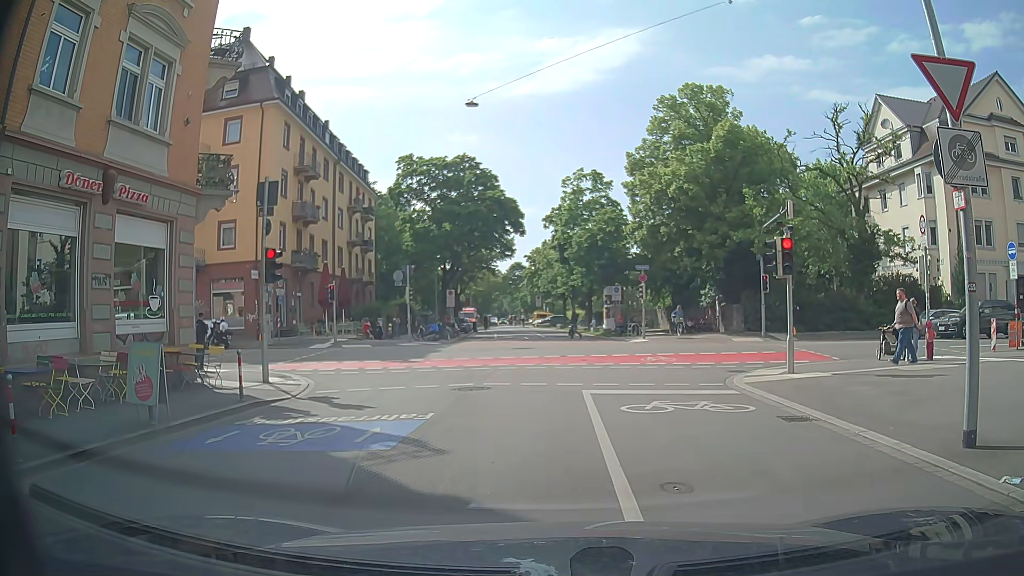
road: residential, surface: asphalt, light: Day
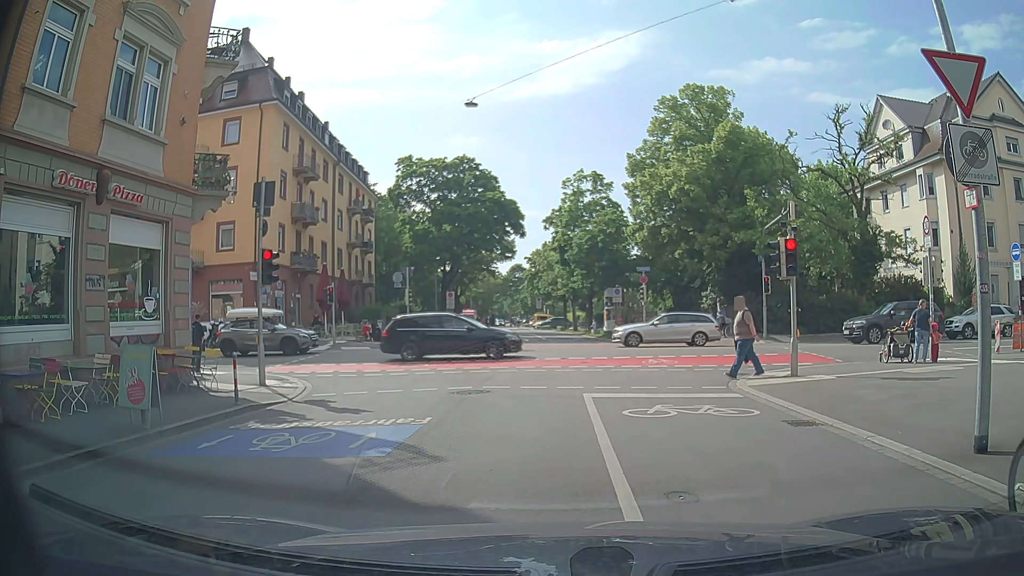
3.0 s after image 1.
(0.0, +0.3) m; 0°
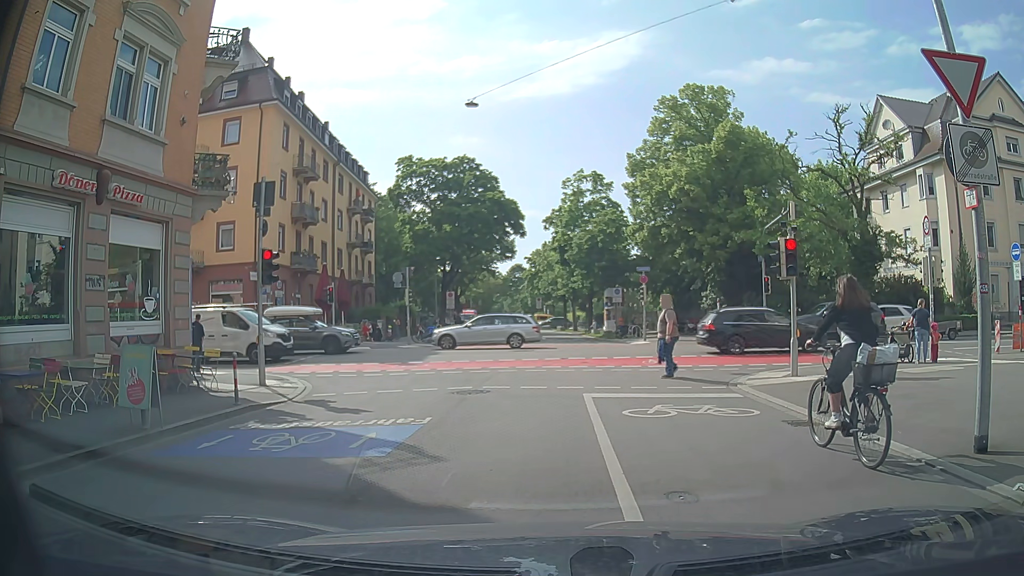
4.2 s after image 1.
(0.0, 0.0) m; 0°
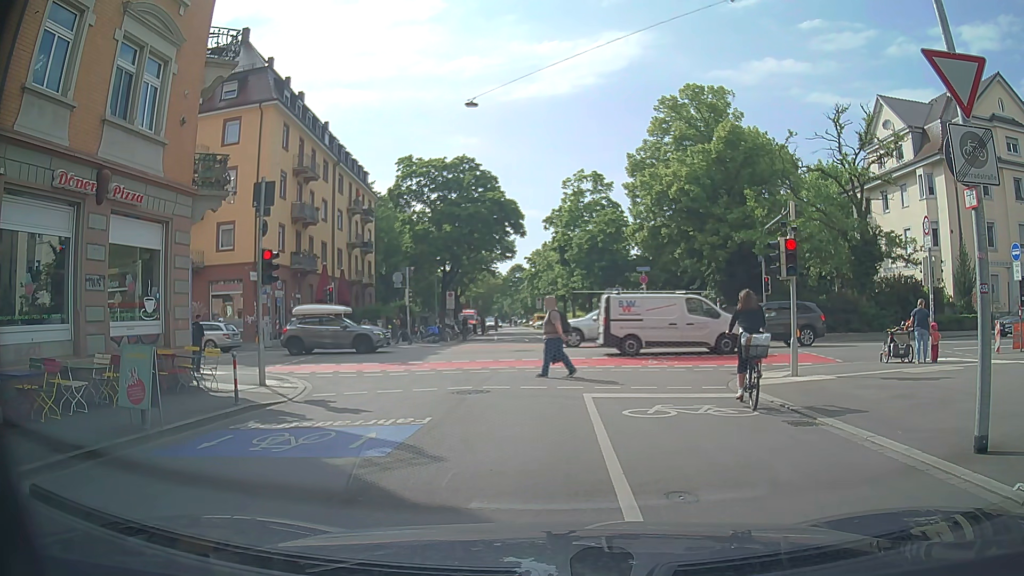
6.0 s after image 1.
(0.0, 0.0) m; 0°
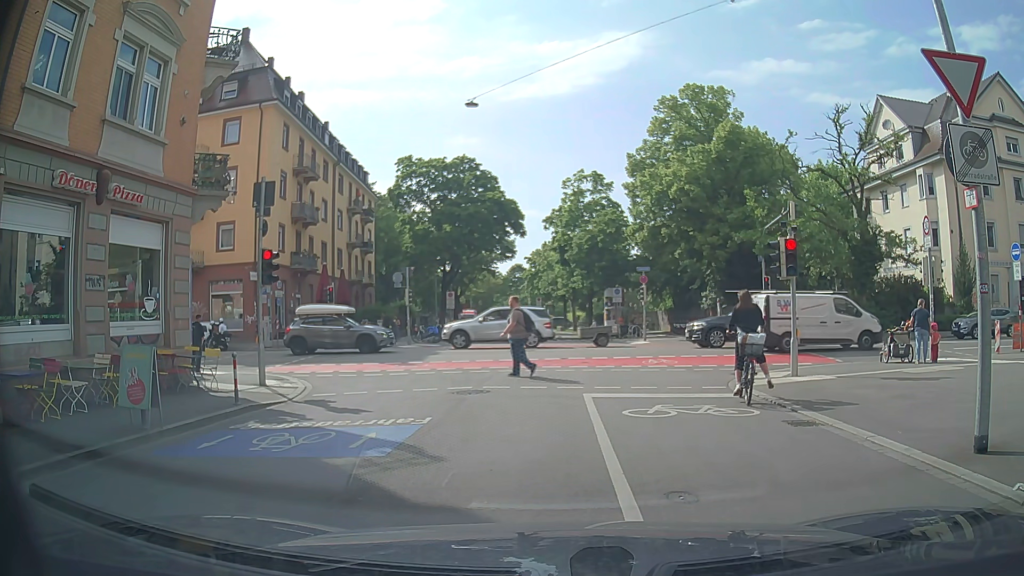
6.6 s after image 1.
(0.0, 0.0) m; 0°
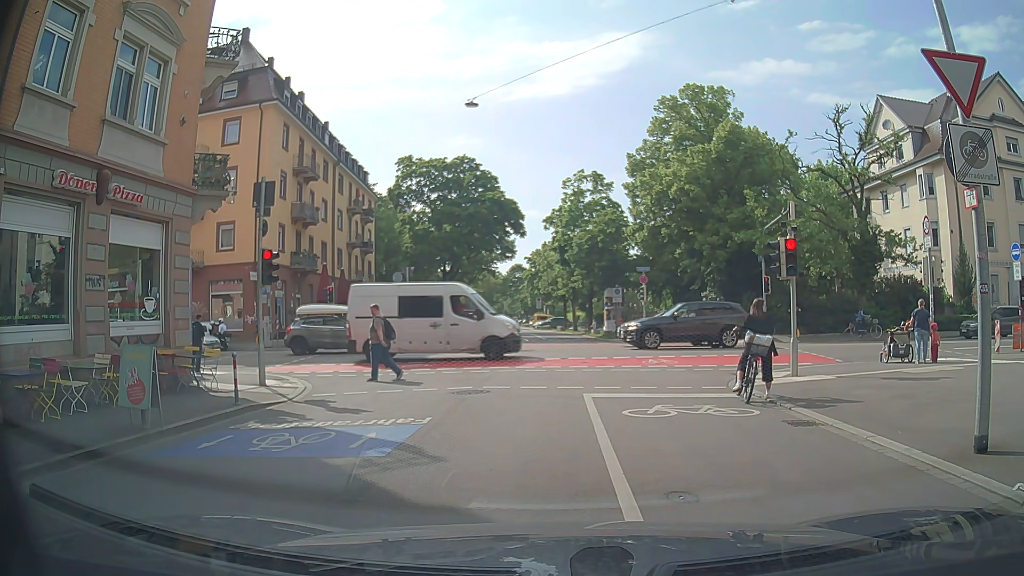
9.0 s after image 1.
(0.0, 0.0) m; 0°
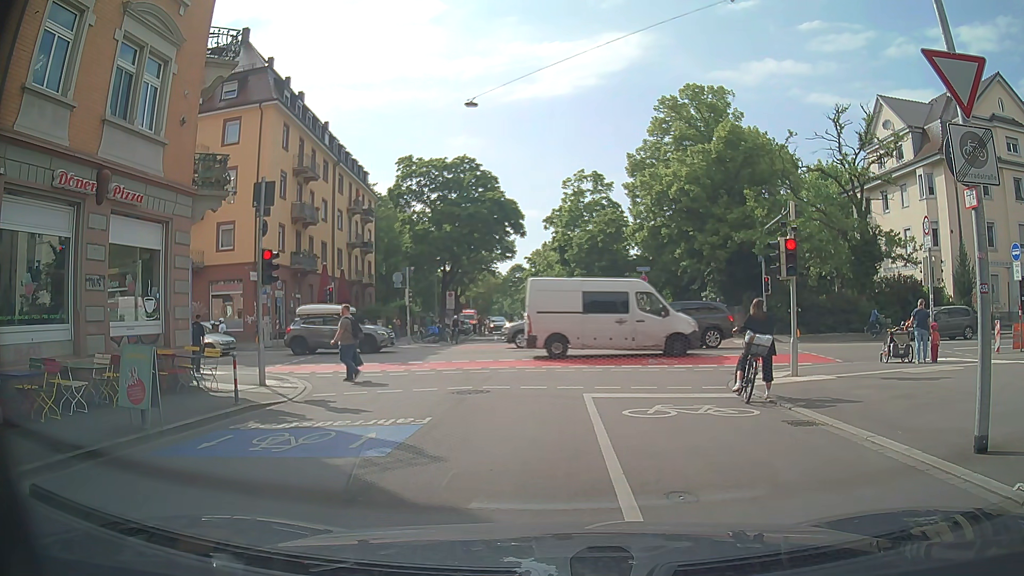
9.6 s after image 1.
(0.0, 0.0) m; 0°
